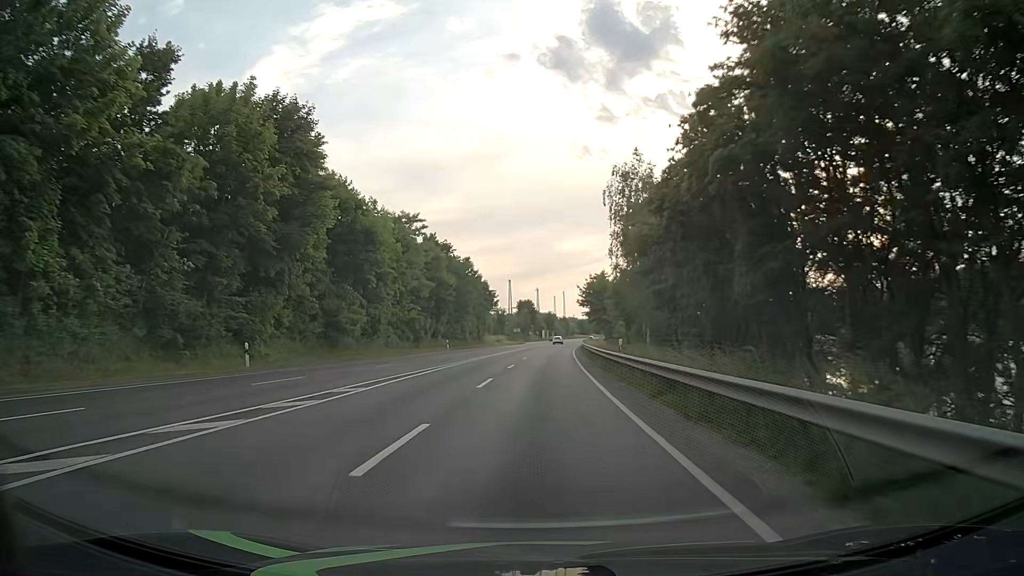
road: primary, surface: asphalt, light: Day
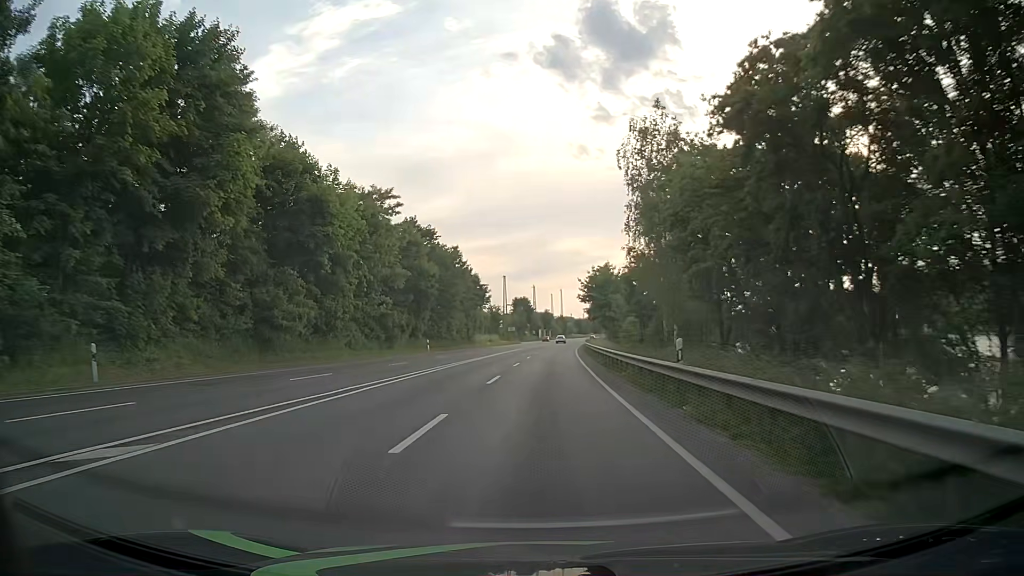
(0.0, +10.7) m; 0°
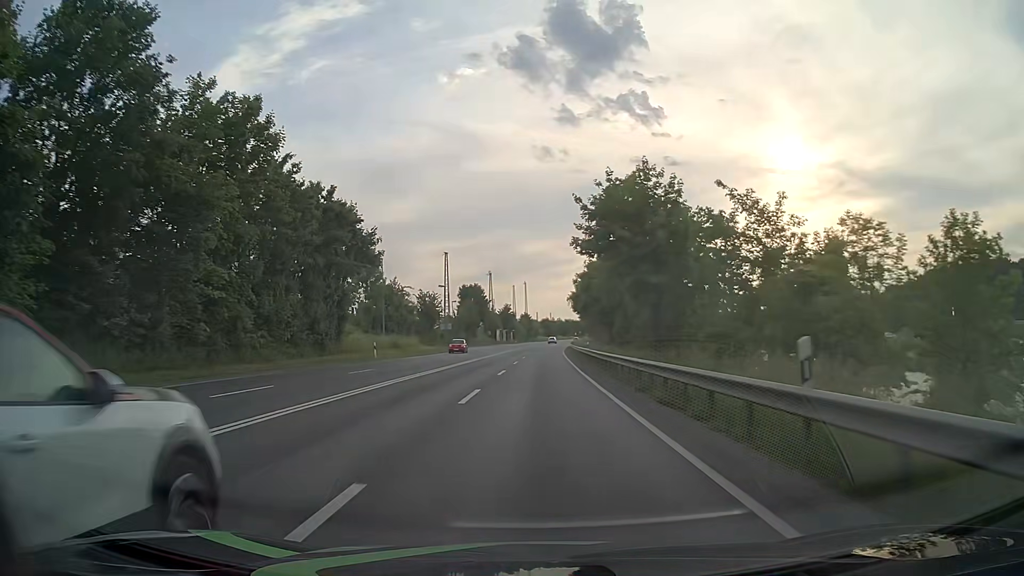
(+1.4, +53.6) m; +3°
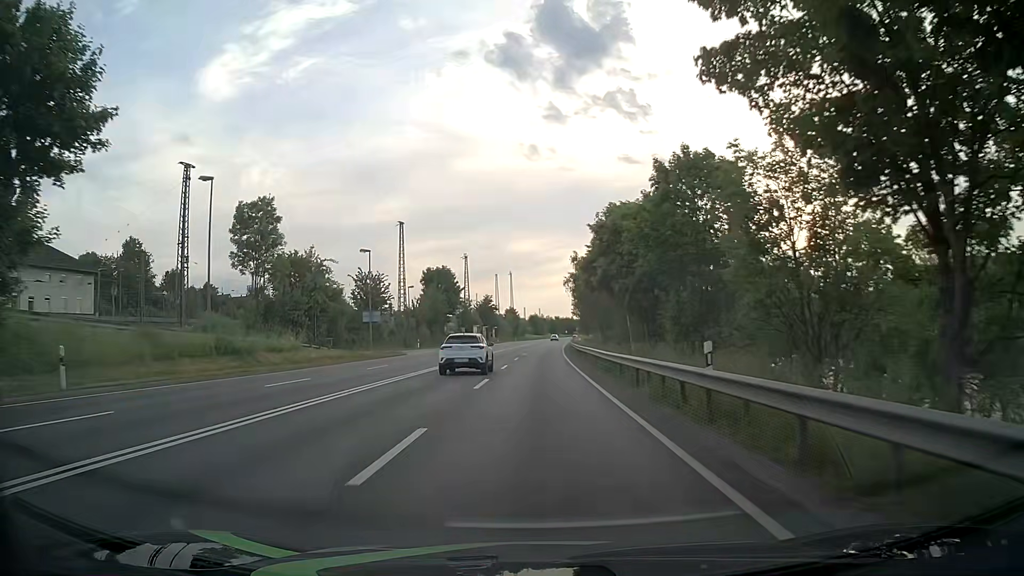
(+0.3, +32.2) m; +1°
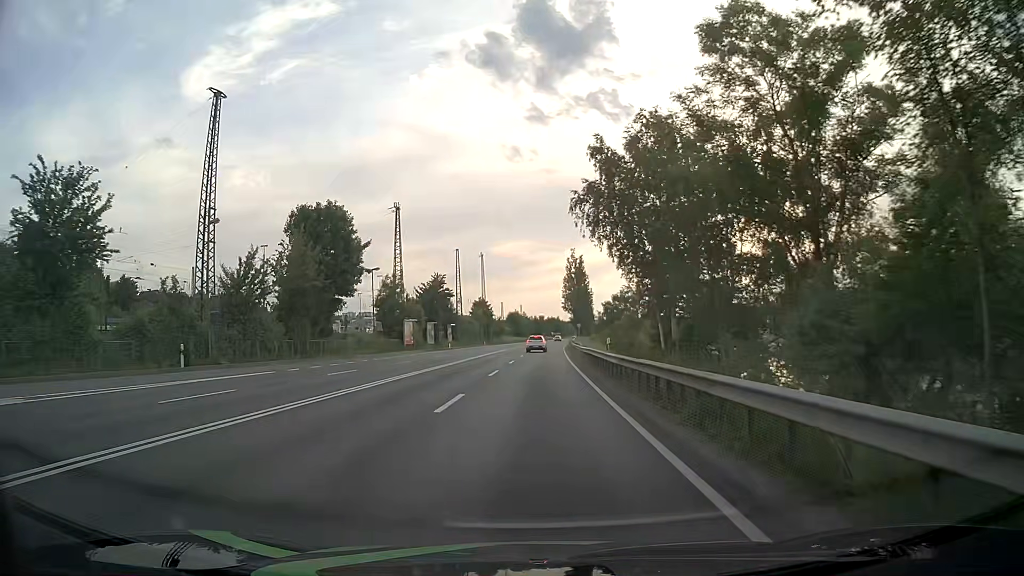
(+0.9, +53.8) m; +2°
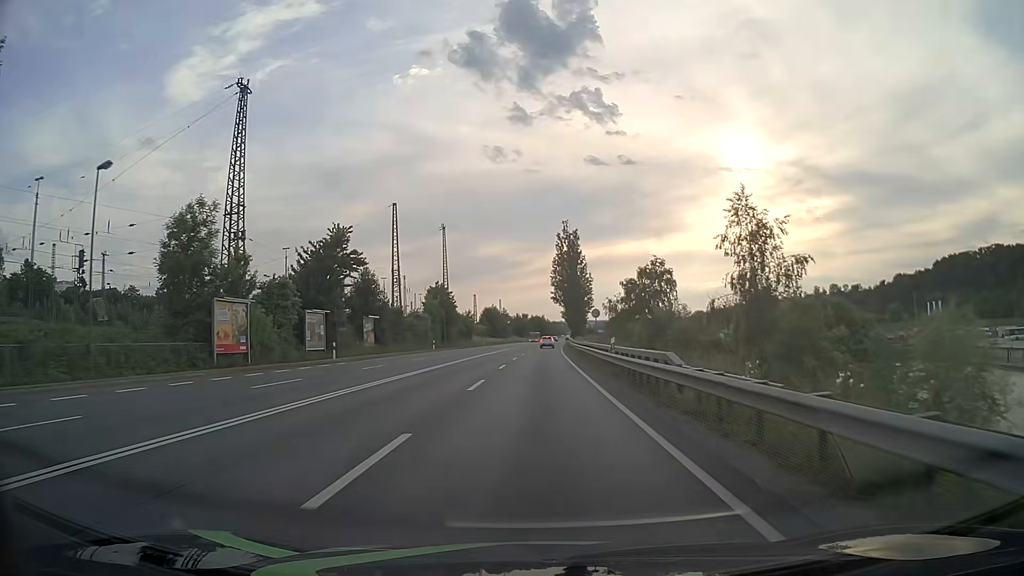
(+0.4, +43.1) m; +1°
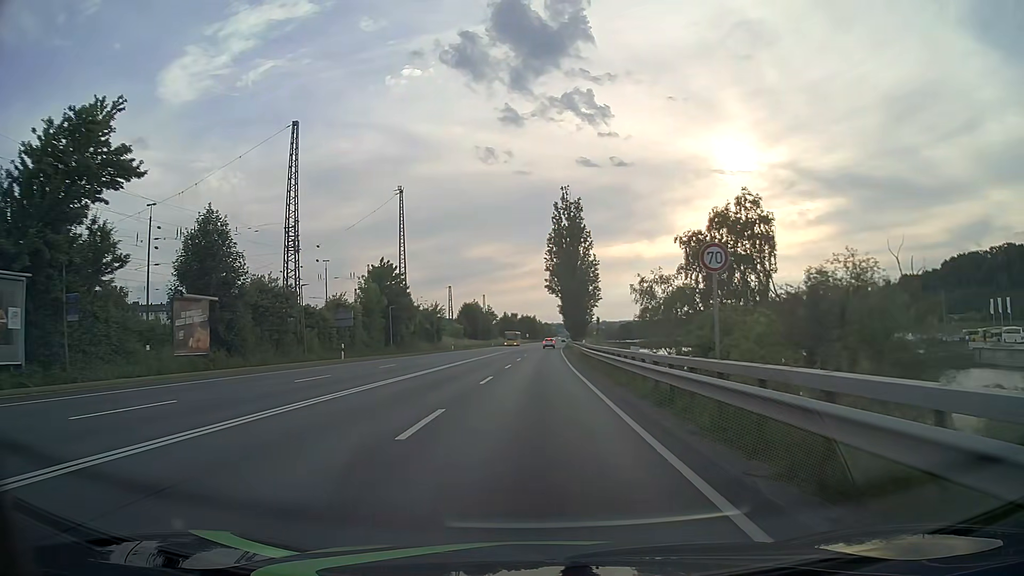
(+0.2, +32.2) m; +1°
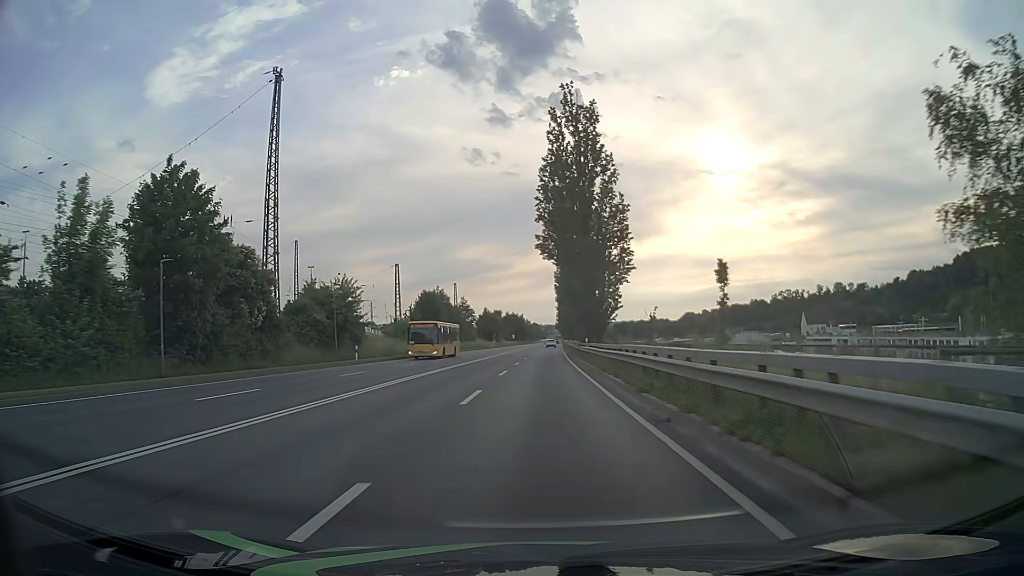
(+0.2, +42.9) m; +1°
(0, +10) (0, +20) (0, +30) (0, +40) (+1, +50) (+1, +60) (+1, +70) (+1, +80) (+2, +90) (+2, +100) m
